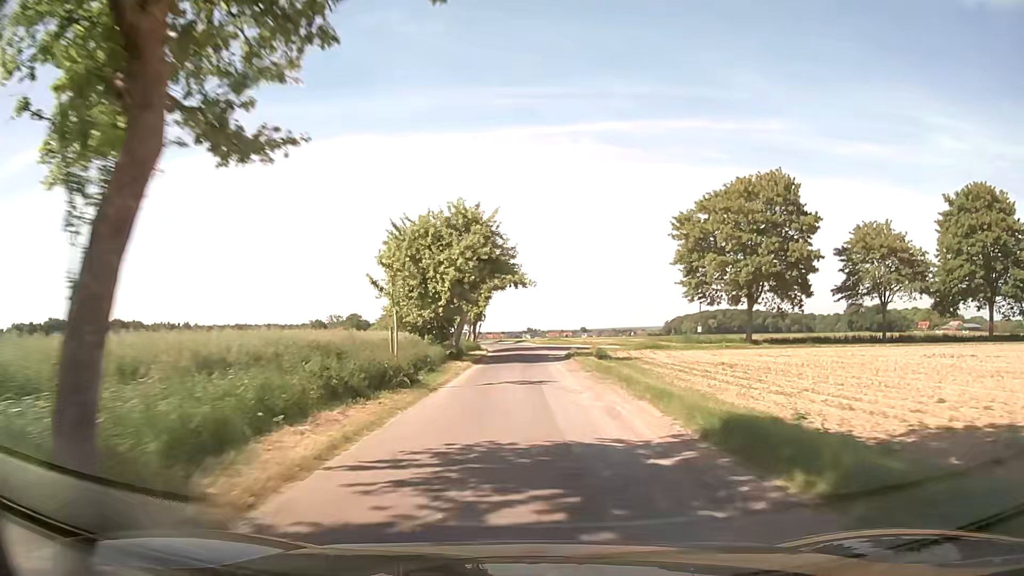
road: unclassified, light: Day
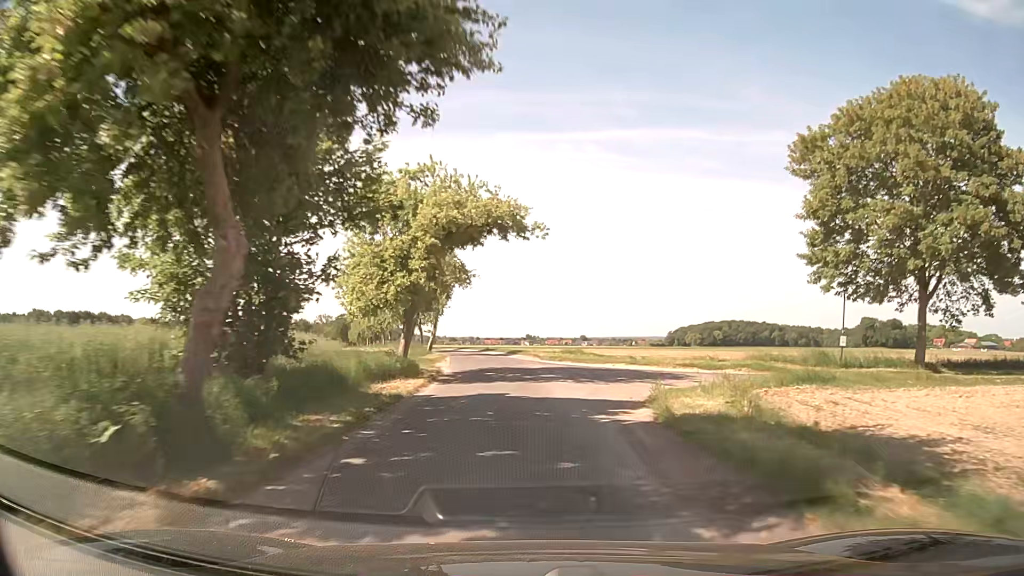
(-0.2, +26.1) m; -1°
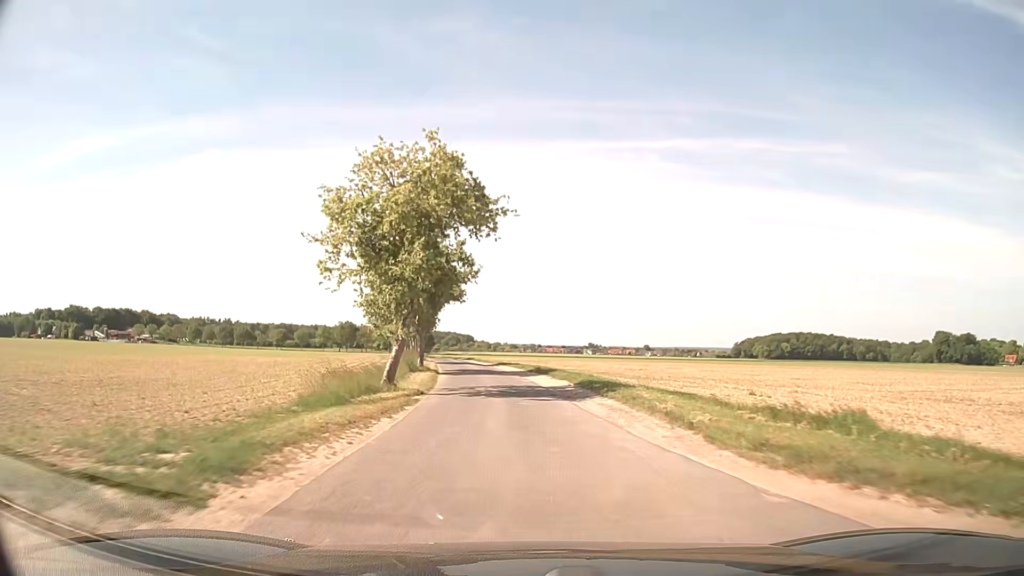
(-0.7, +26.2) m; -5°
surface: asphalt
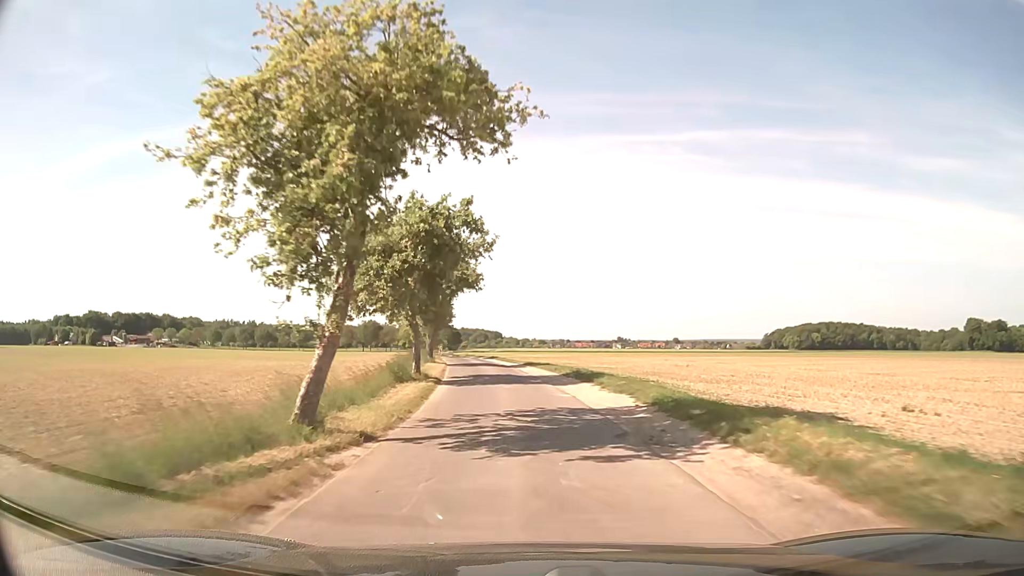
(-0.2, +8.9) m; -2°
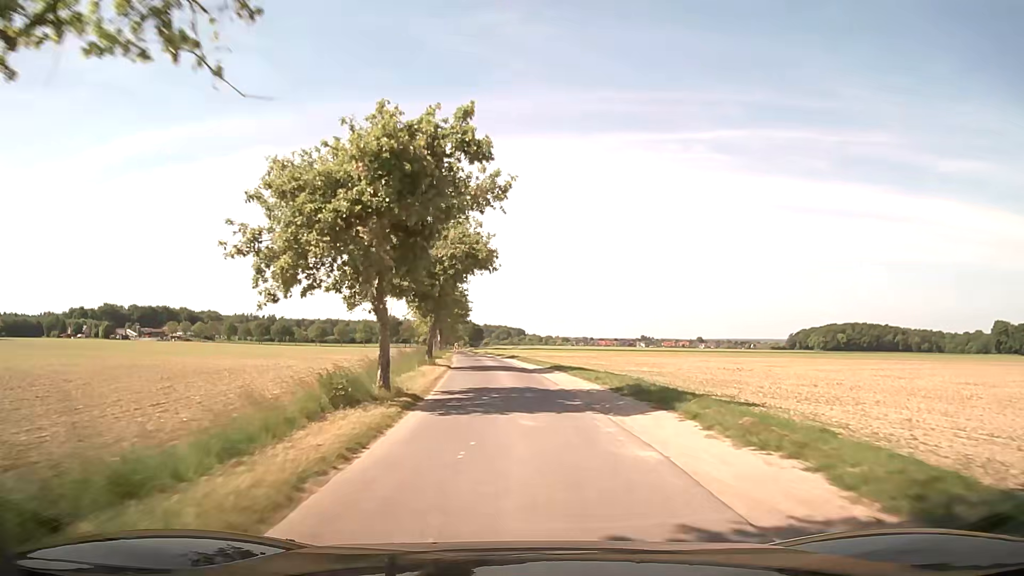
(-0.2, +9.0) m; -2°
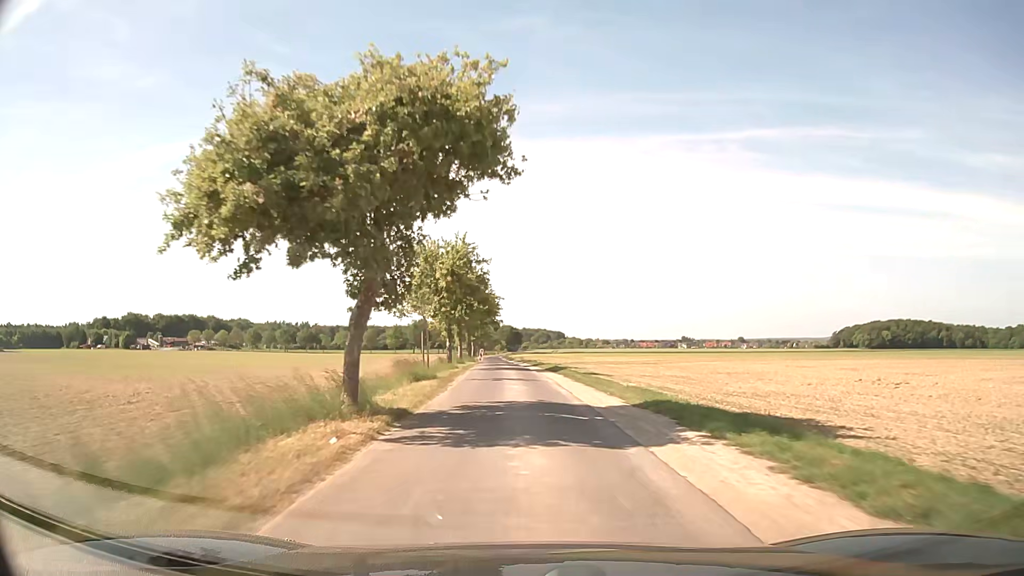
(-0.5, +18.3) m; -3°
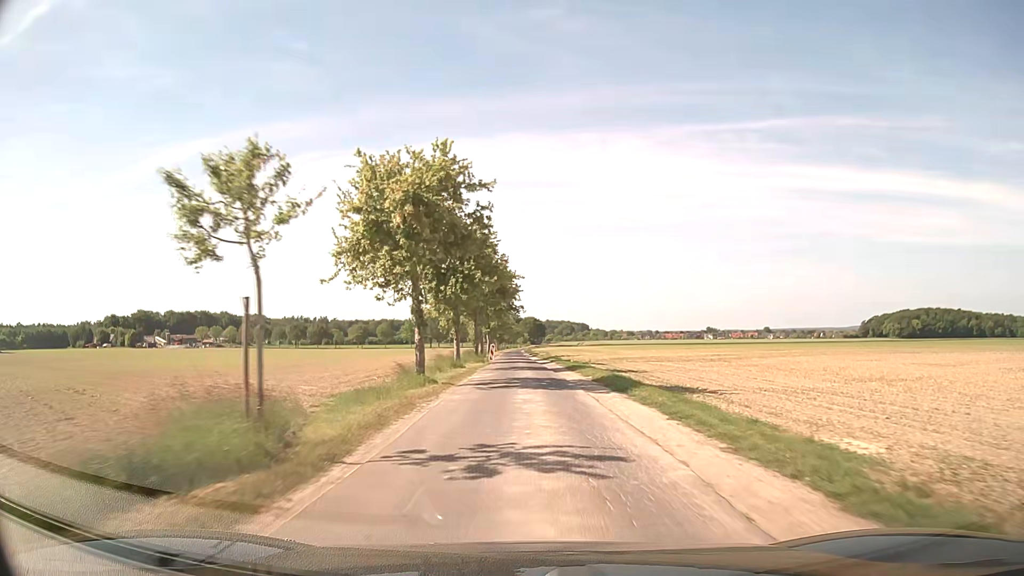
(-0.5, +18.4) m; -3°
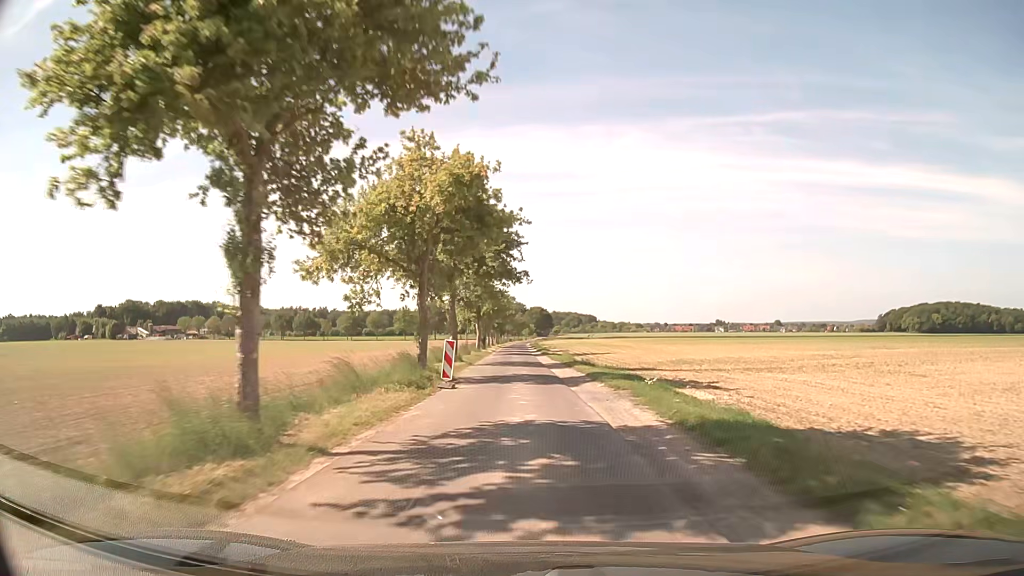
(-0.1, +27.9) m; -1°
(0, +10) (0, +20) (0, +30) (-1, +40) (-1, +50) (-1, +60) (-1, +70) (-1, +80) (-1, +90) (-1, +100) m
